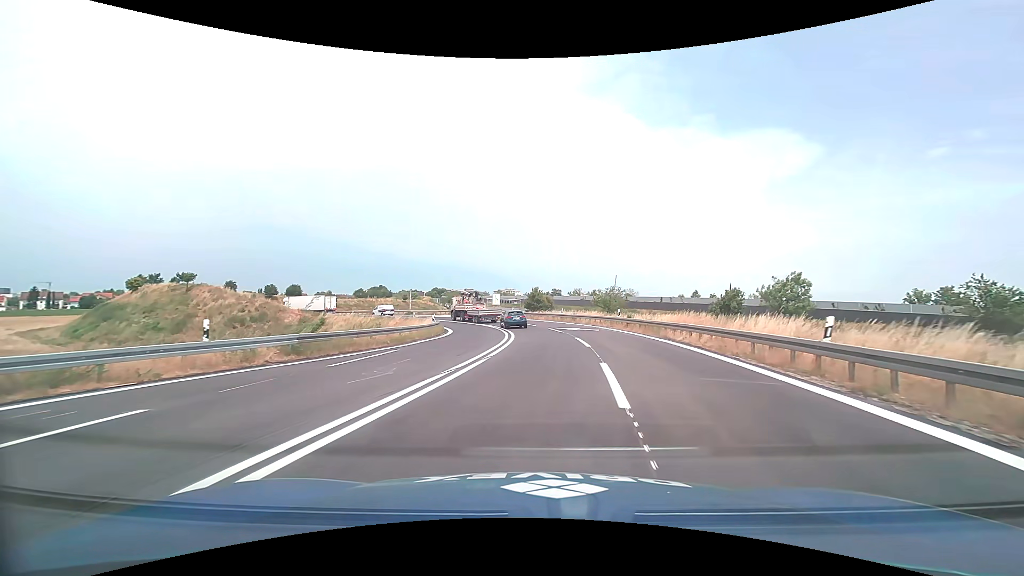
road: motorway_link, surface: asphalt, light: Day
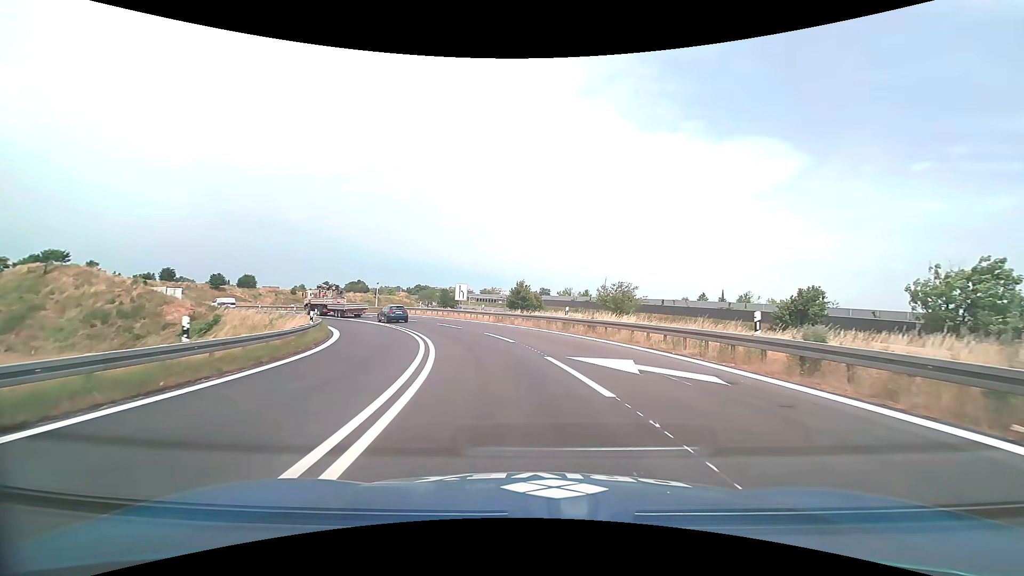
(+0.4, +23.7) m; +1°
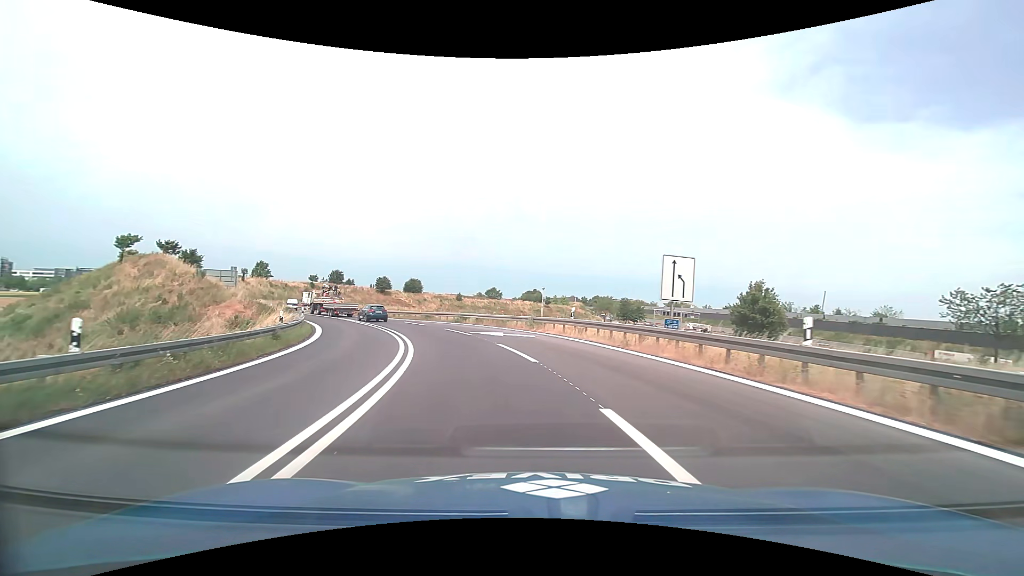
(-4.5, +30.7) m; -19°
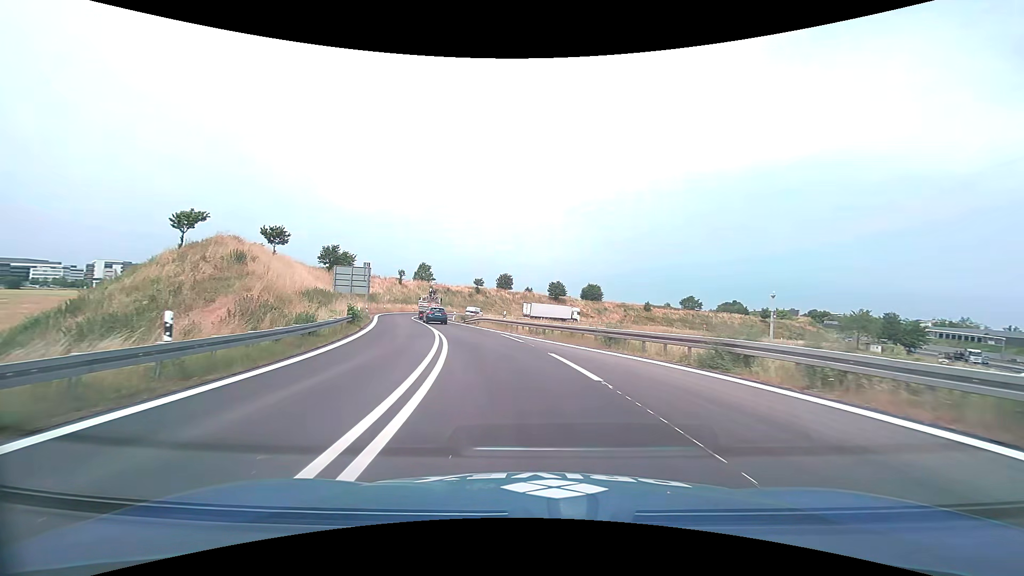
(-5.0, +26.5) m; -21°
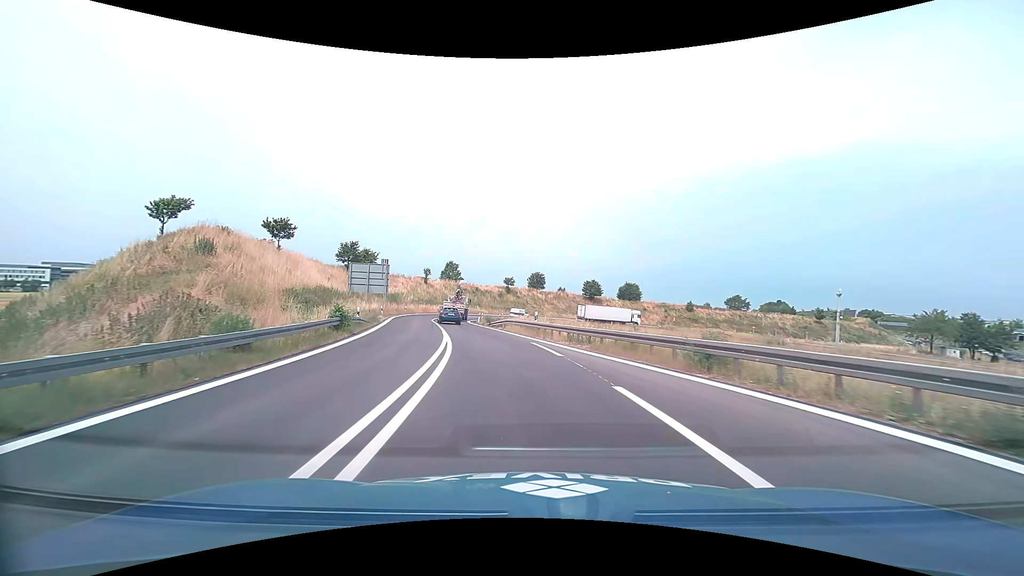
(-0.2, +6.9) m; -4°
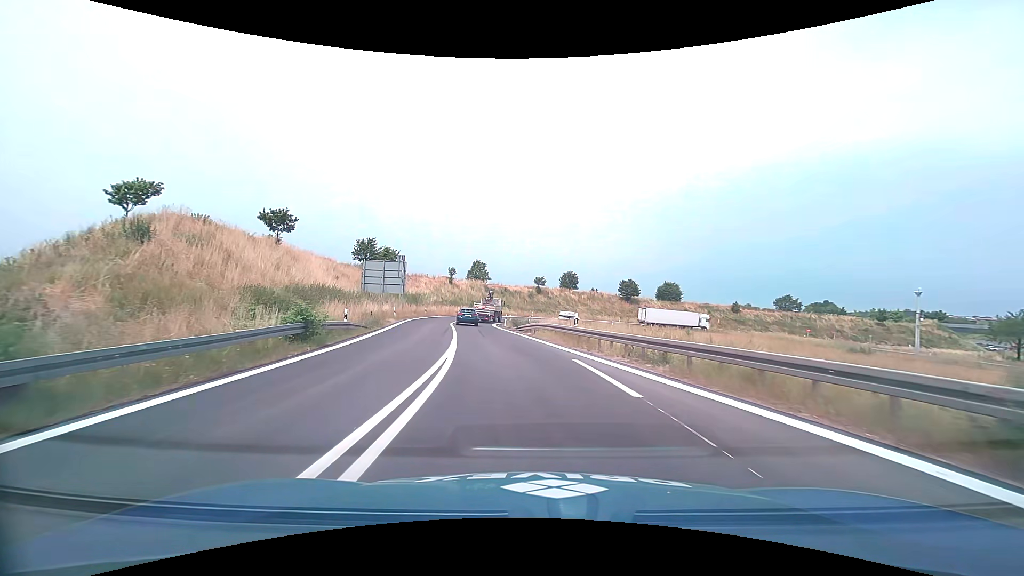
(-0.2, +6.9) m; -4°
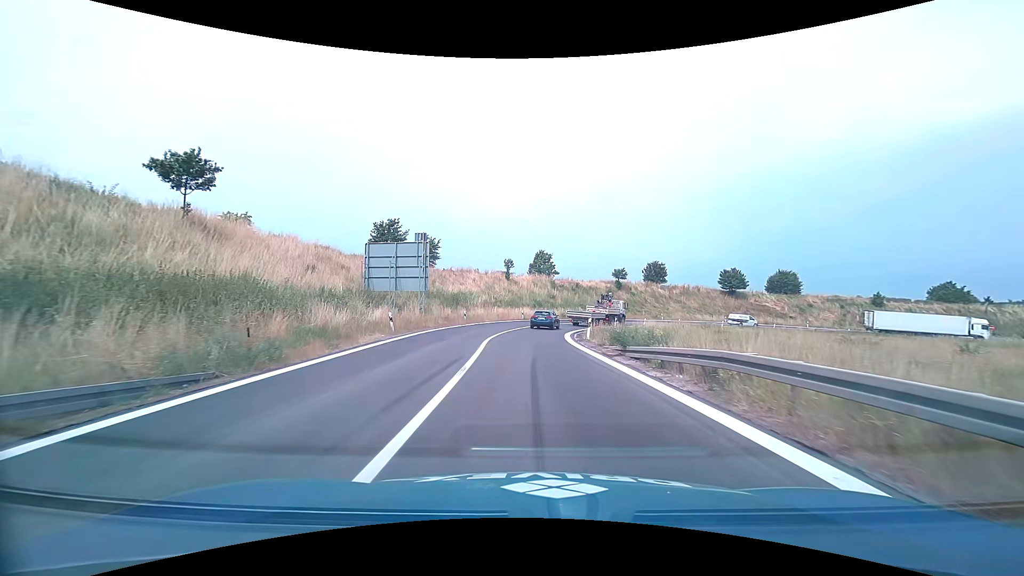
(-1.6, +20.1) m; -8°
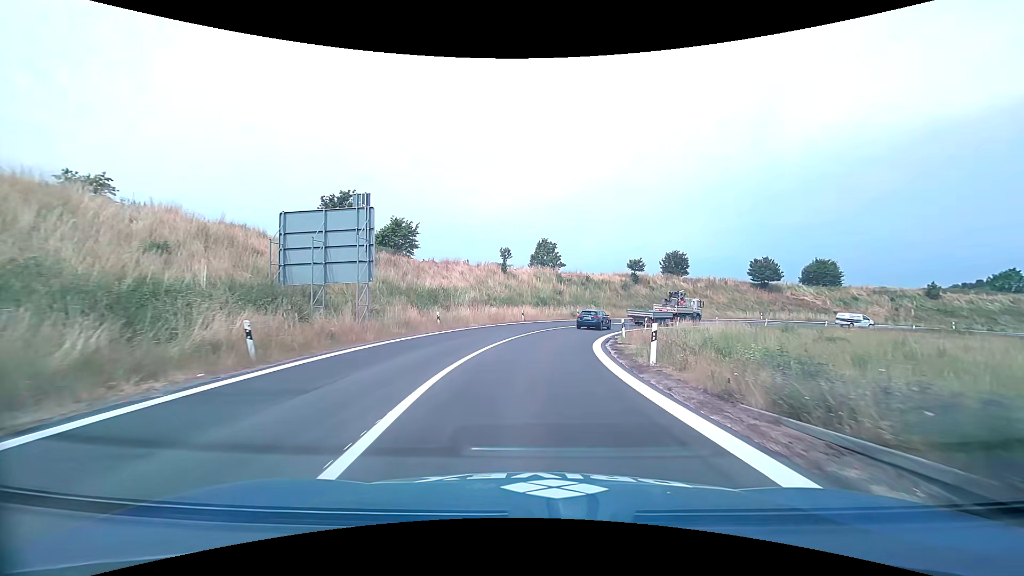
(-0.1, +12.8) m; 0°
(0, +10) (+1, +20) (+2, +30) (+5, +39) (+9, +49) (+15, +57) (+22, +64) (+30, +69) (+40, +73) (+49, +75) m
